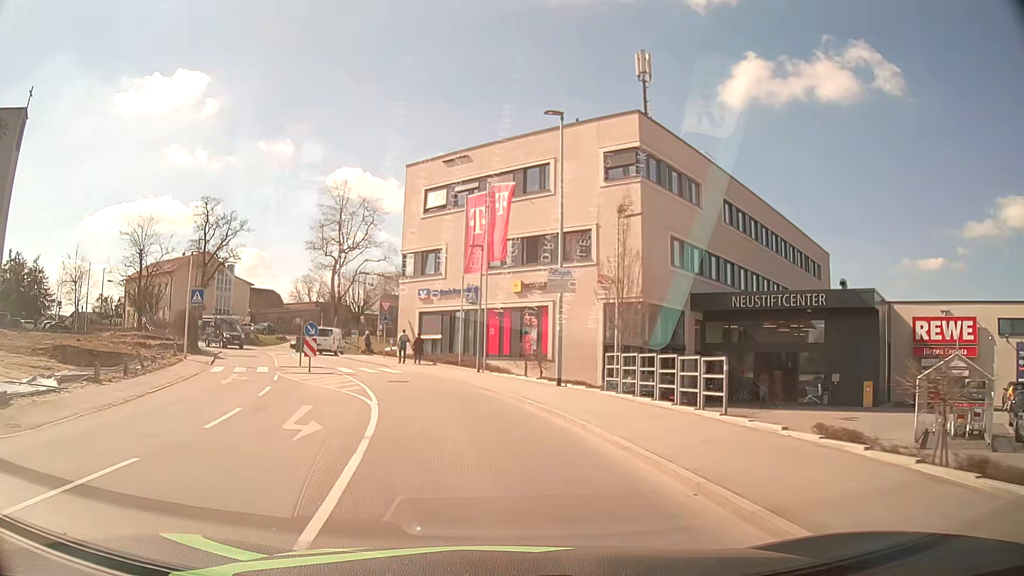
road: tertiary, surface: asphalt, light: Day
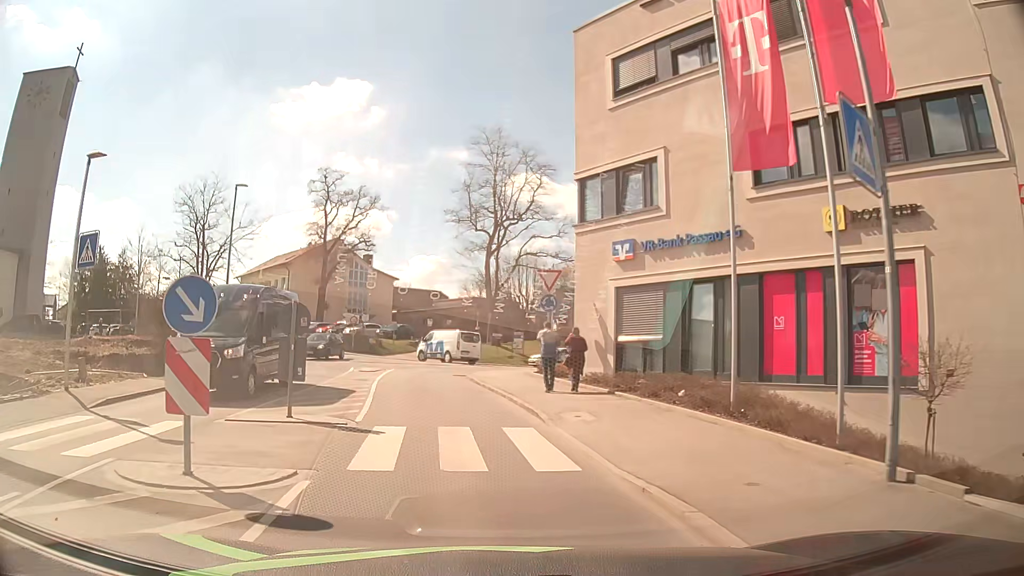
(-2.8, +20.9) m; -17°
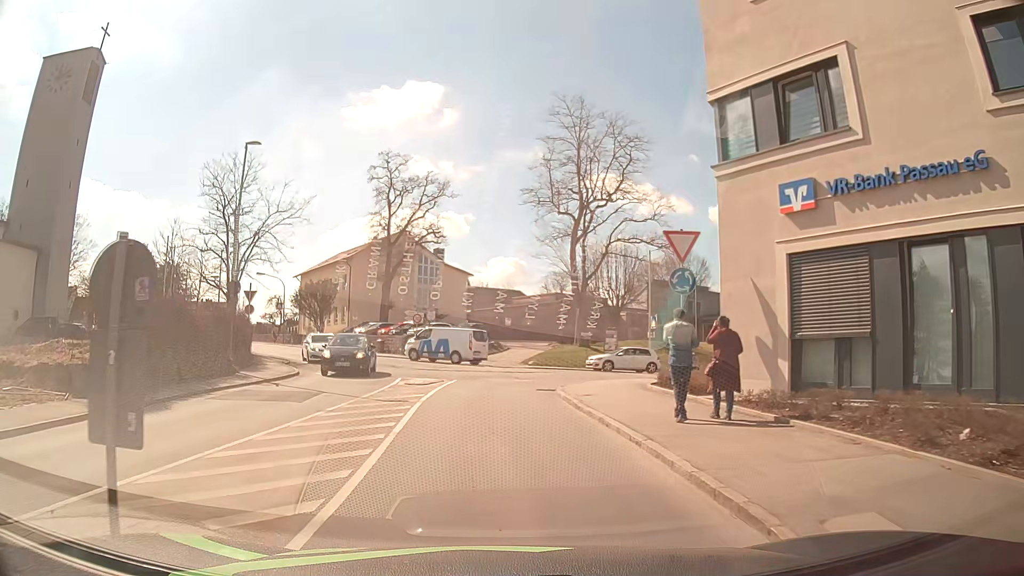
(-0.3, +7.7) m; -5°
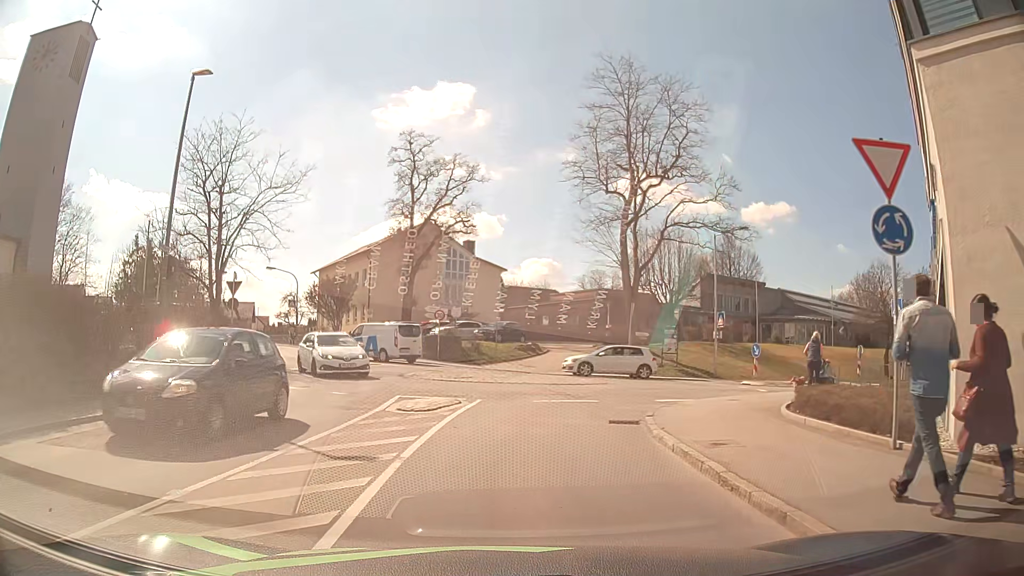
(-0.4, +7.1) m; -4°
